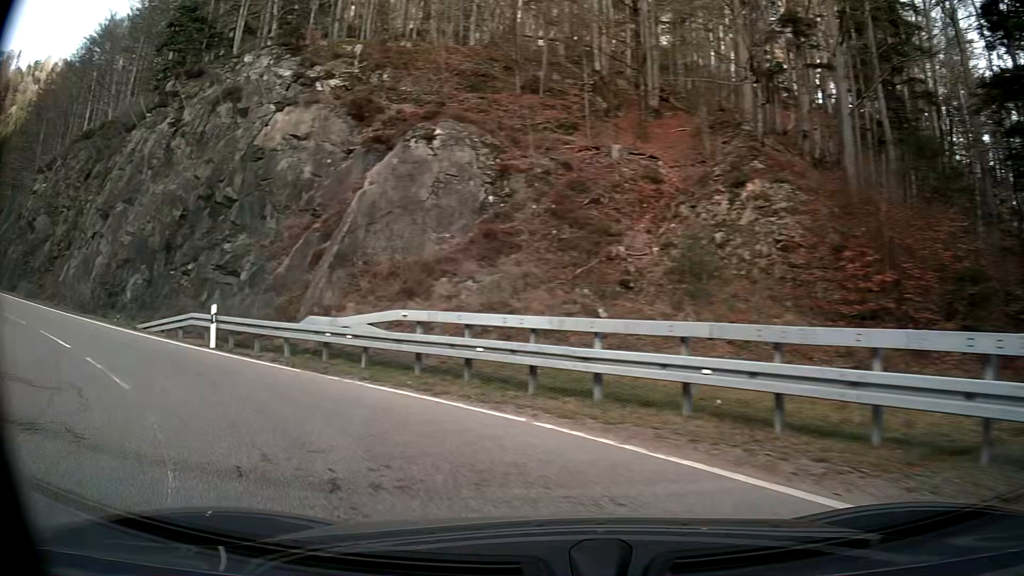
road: secondary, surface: asphalt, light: Day
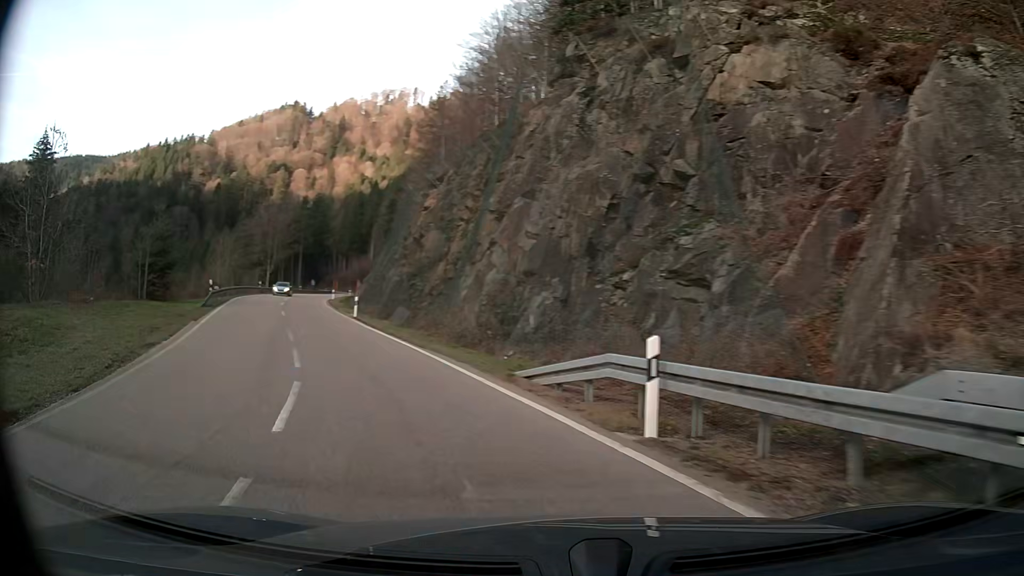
(-3.4, +9.5) m; -36°
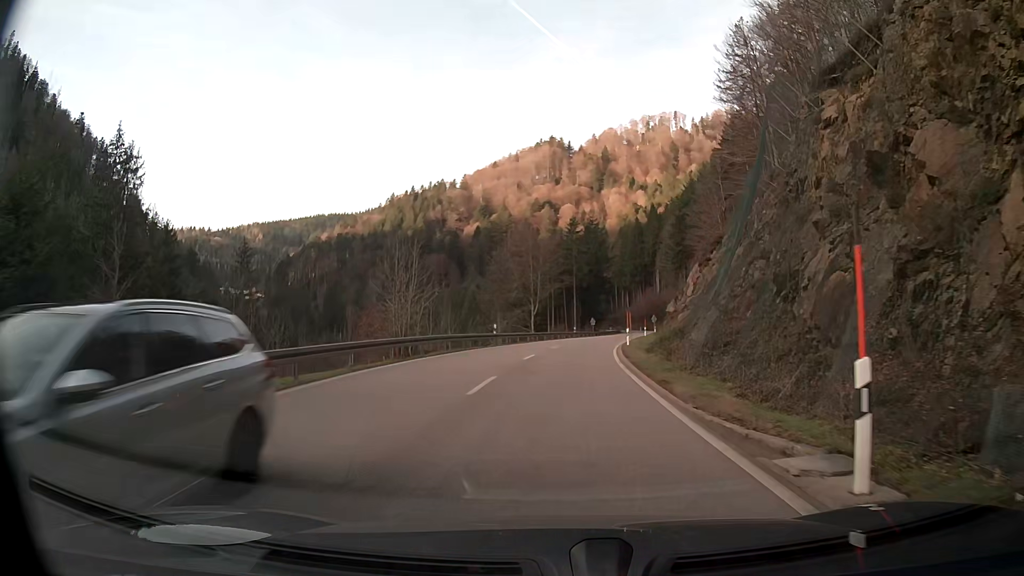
(-8.7, +30.5) m; -20°
